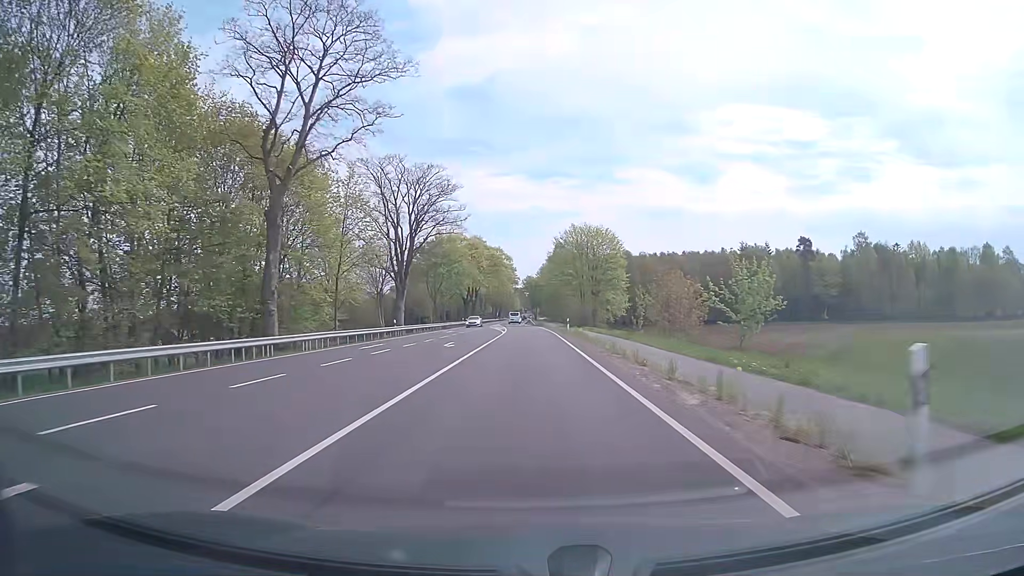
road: primary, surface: asphalt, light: Day
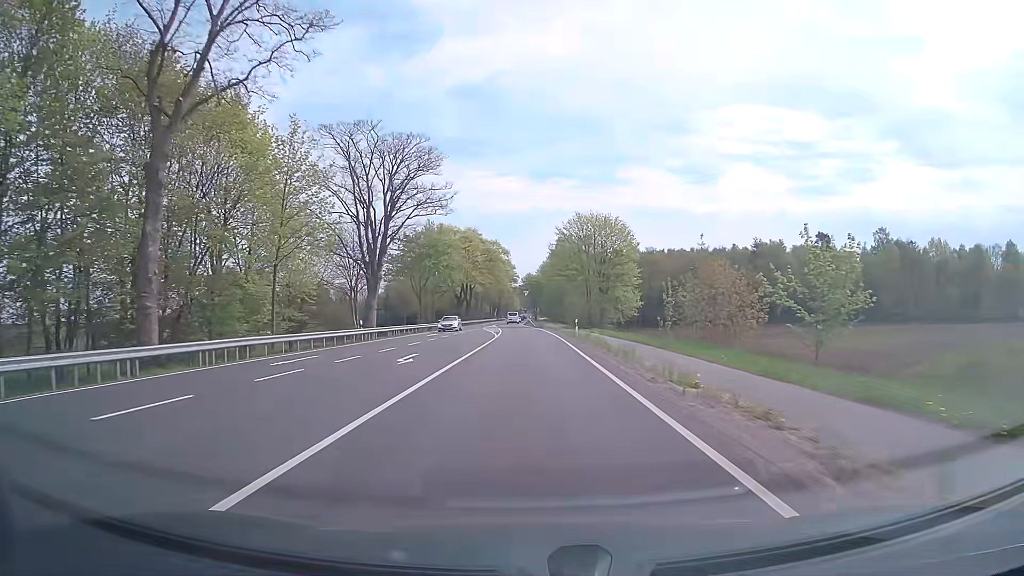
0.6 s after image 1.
(0.0, +10.7) m; 0°
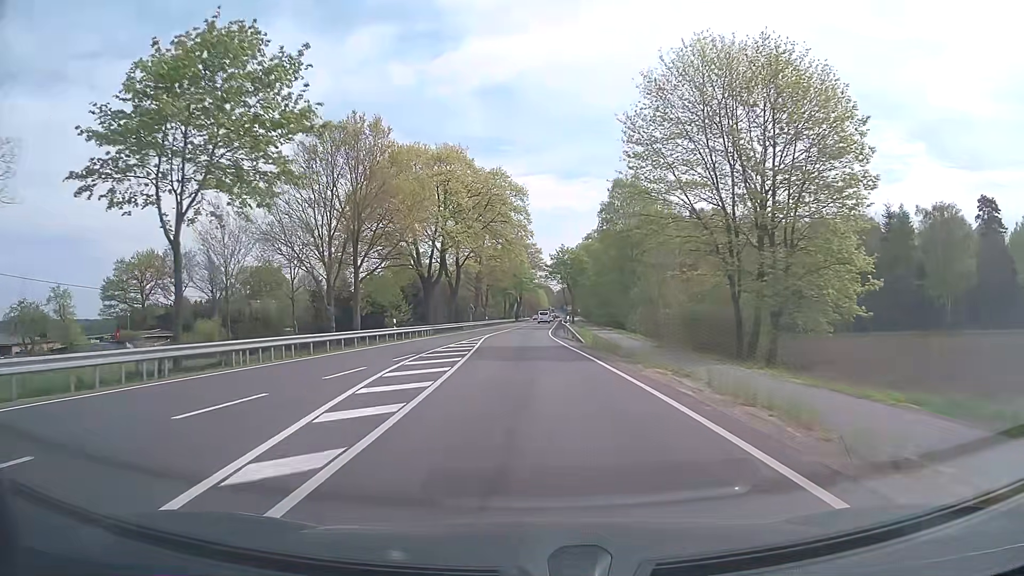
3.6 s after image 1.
(-0.5, +53.7) m; -2°
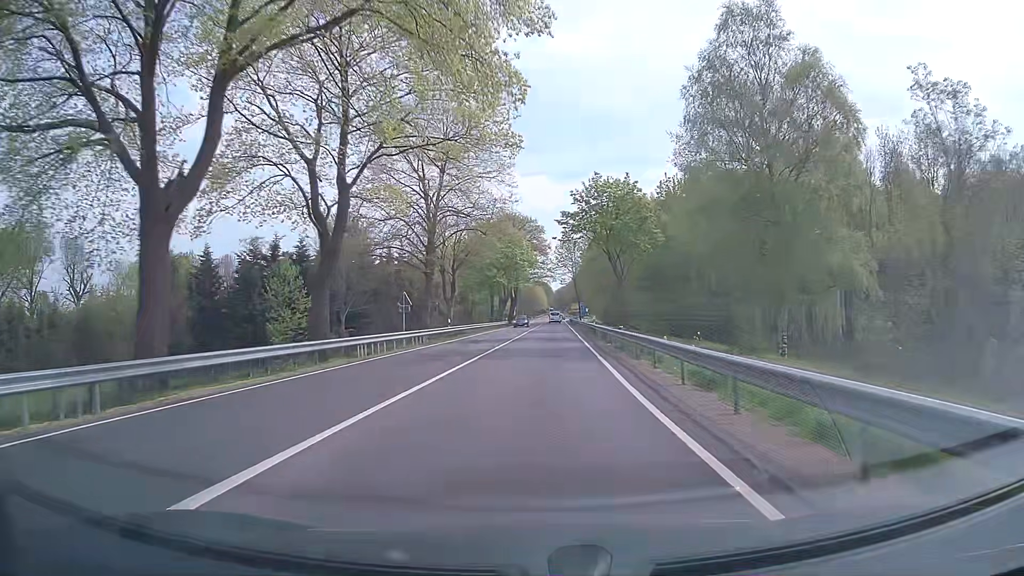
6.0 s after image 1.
(-0.5, +42.9) m; 0°
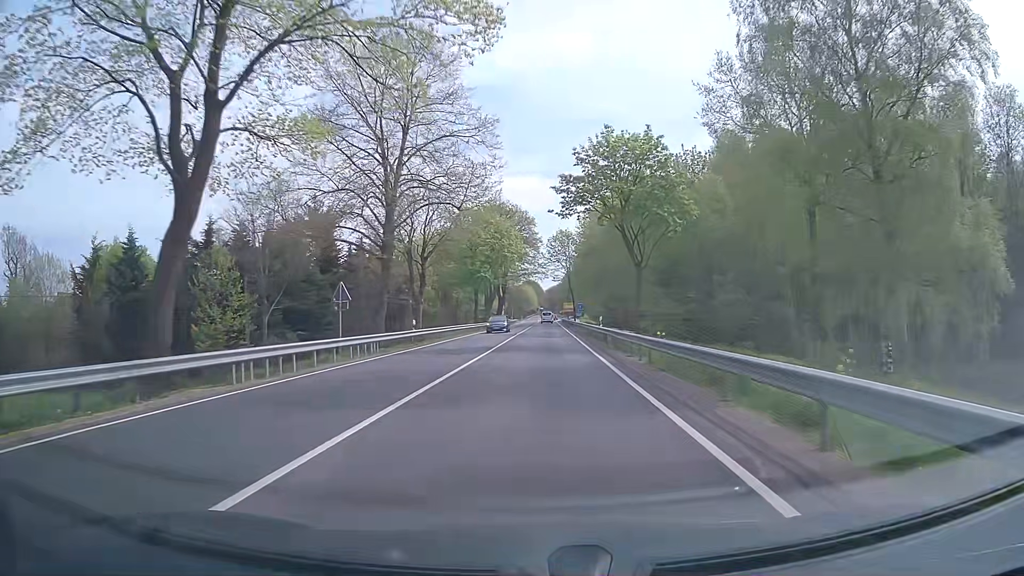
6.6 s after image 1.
(+0.1, +10.7) m; +1°
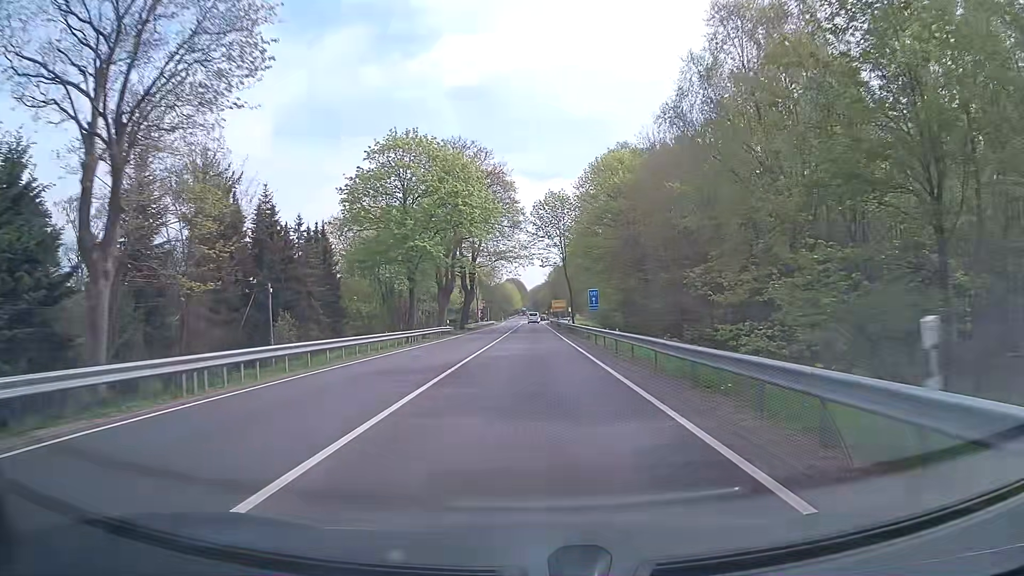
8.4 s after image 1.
(+0.5, +32.3) m; +1°
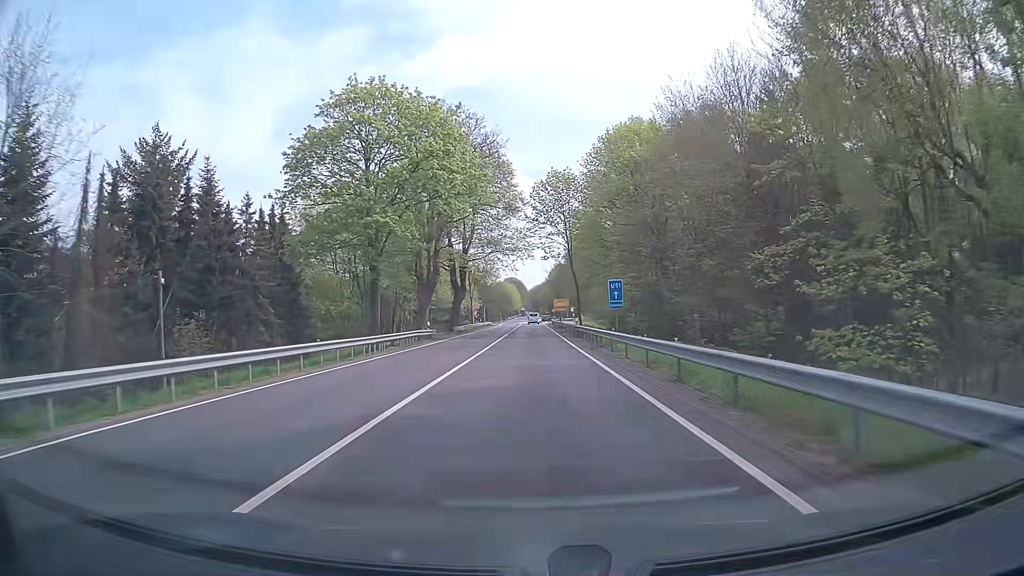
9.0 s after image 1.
(0.0, +10.8) m; 0°
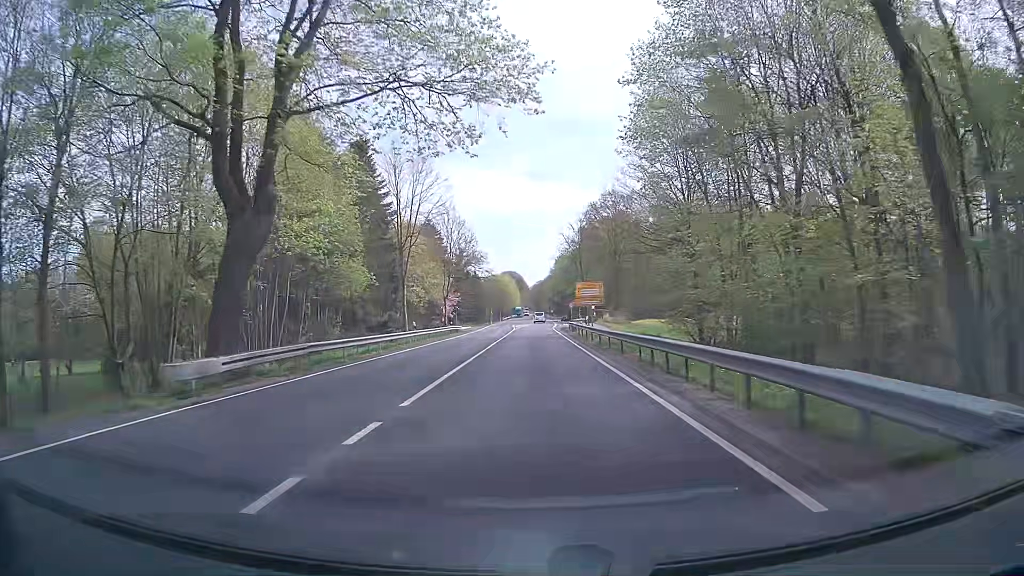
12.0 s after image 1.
(+0.1, +53.9) m; 0°
(0, +10) (0, +20) (0, +30) (0, +40) (0, +50) (+1, +60) (+1, +70) (+1, +80) (+2, +90) (+2, +100) m
